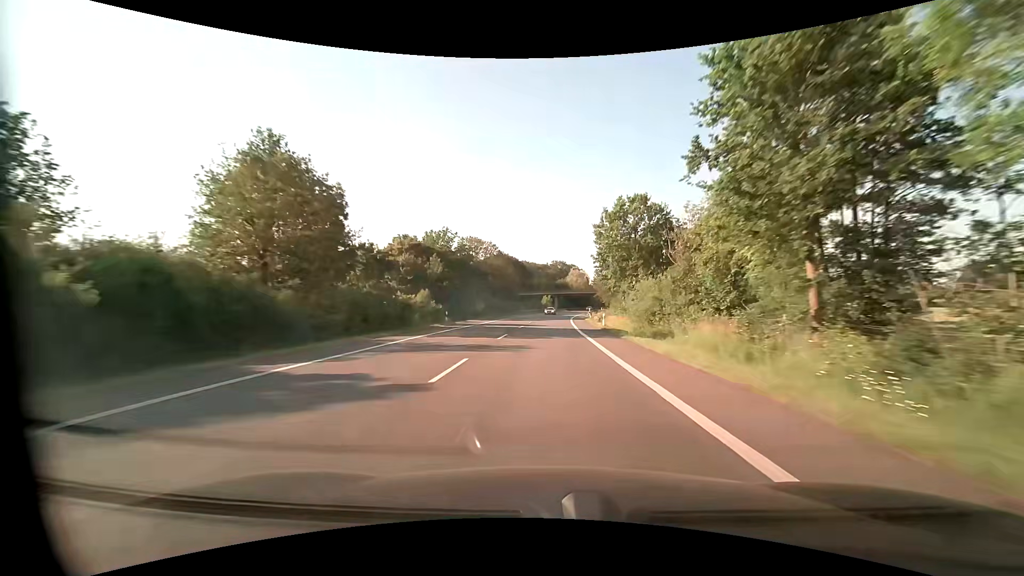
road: primary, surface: asphalt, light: Day
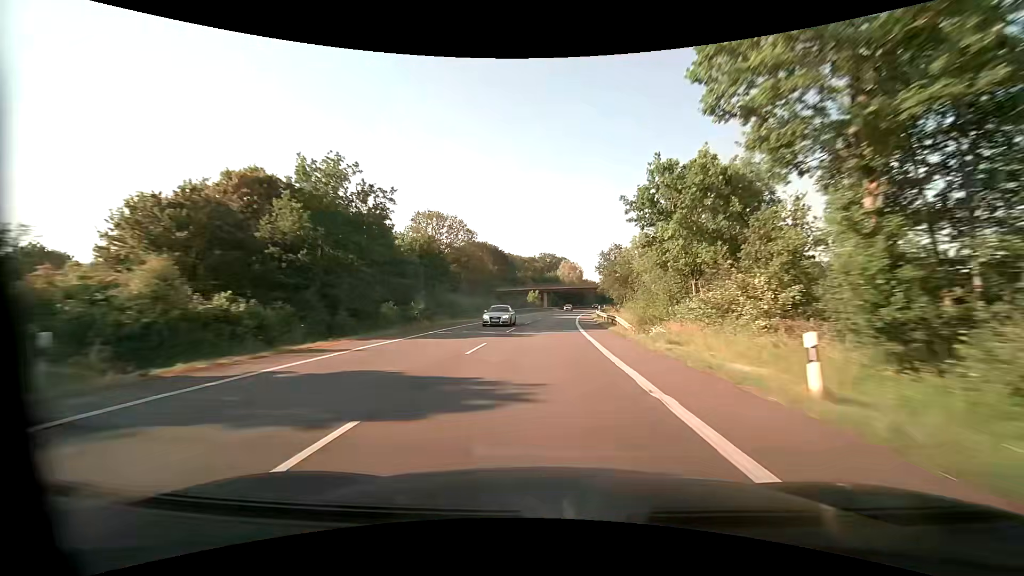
(+0.5, +31.6) m; +1°
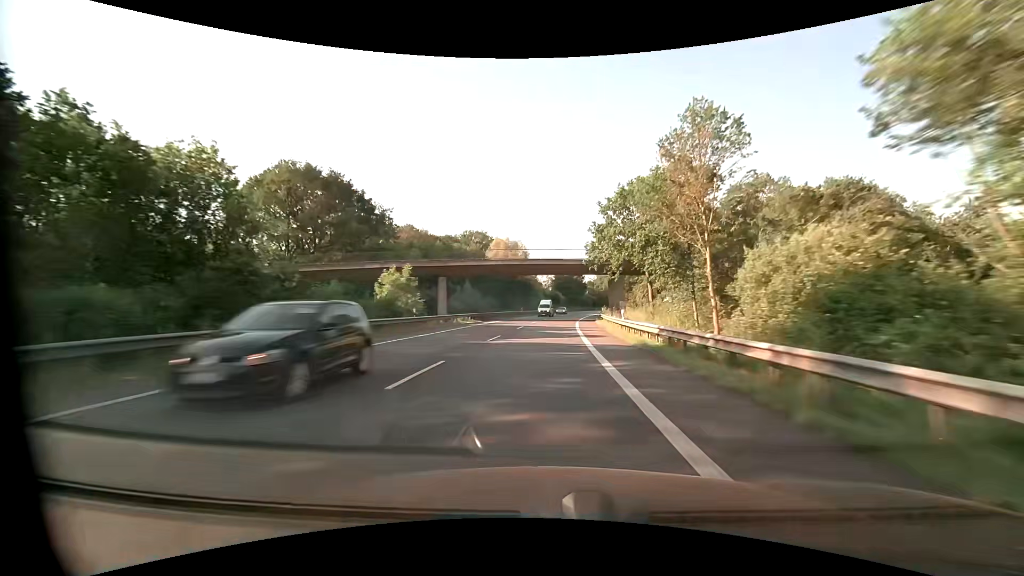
(+4.6, +78.7) m; +7°
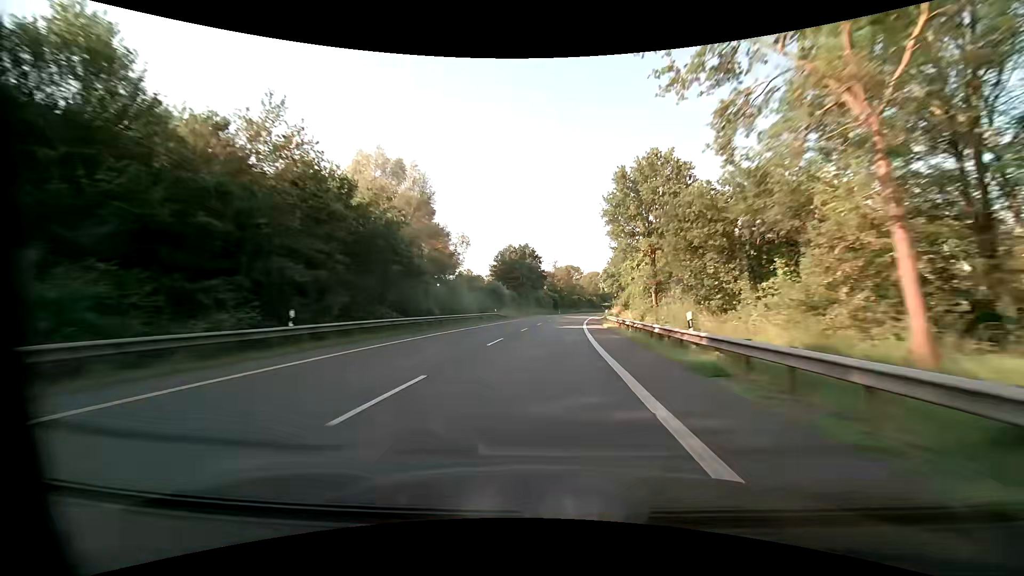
(+3.3, +63.0) m; +5°
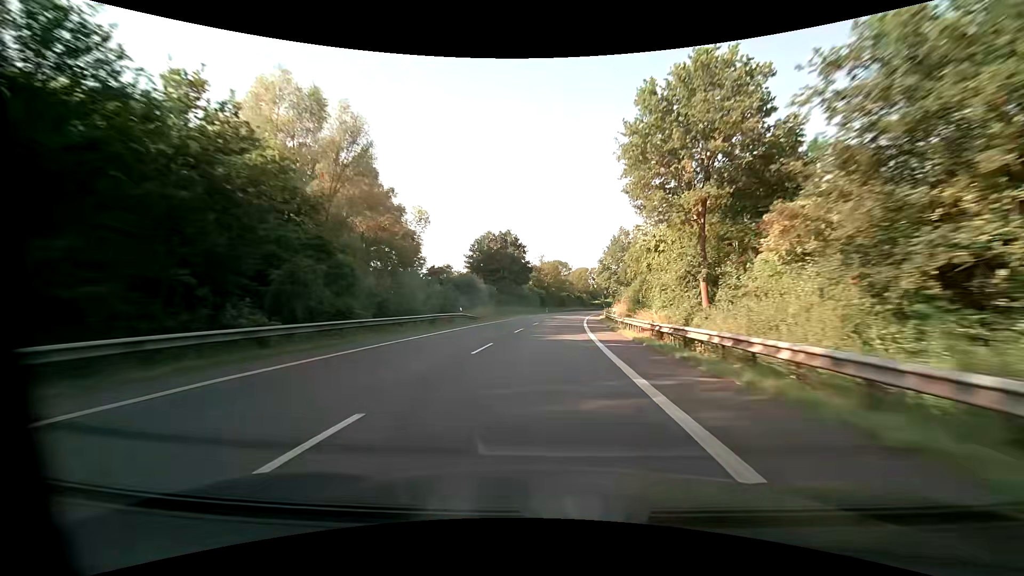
(+0.4, +15.8) m; +2°
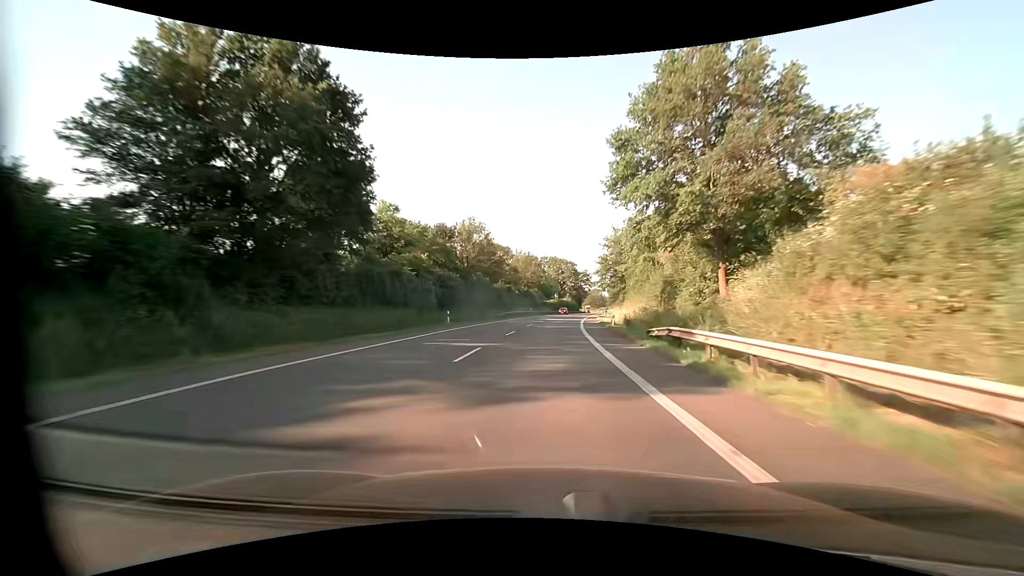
(+3.2, +63.1) m; +6°
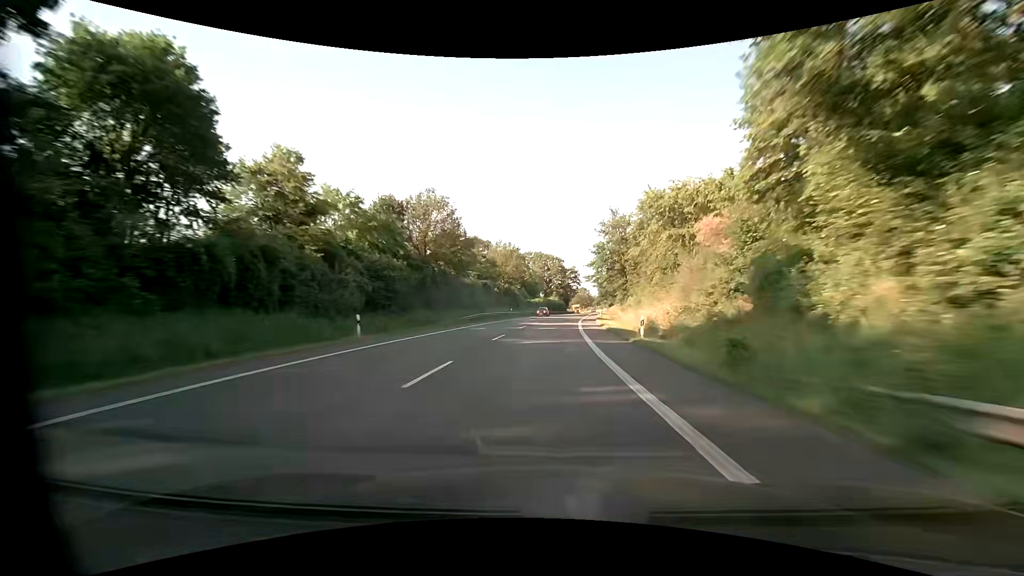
(+0.2, +15.8) m; +2°
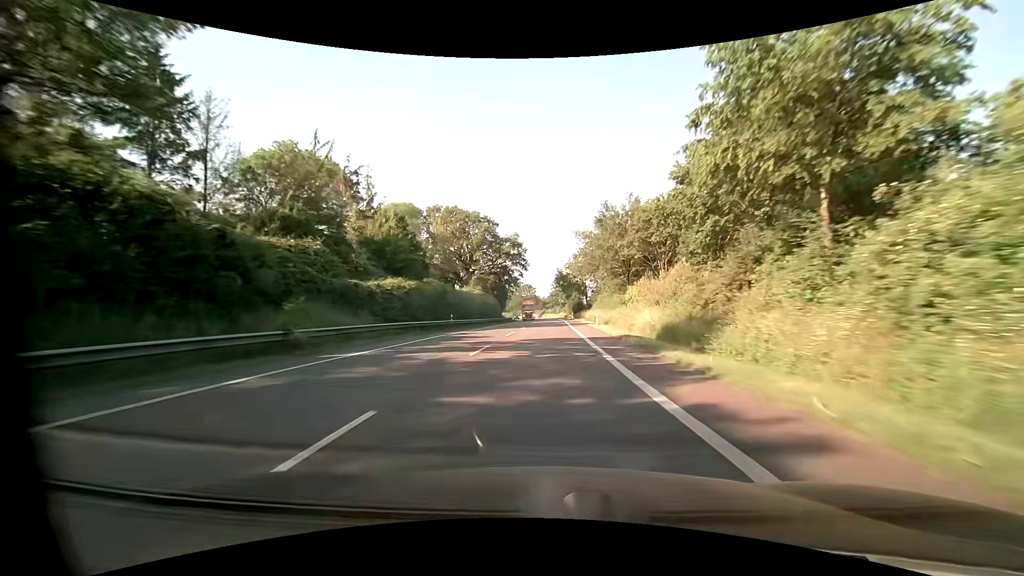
(+4.7, +78.8) m; +7°
(0, +10) (0, +20) (0, +30) (0, +40) (0, +50) (+1, +60) (+1, +70) (+1, +80) (+1, +90) (0, +100) m
